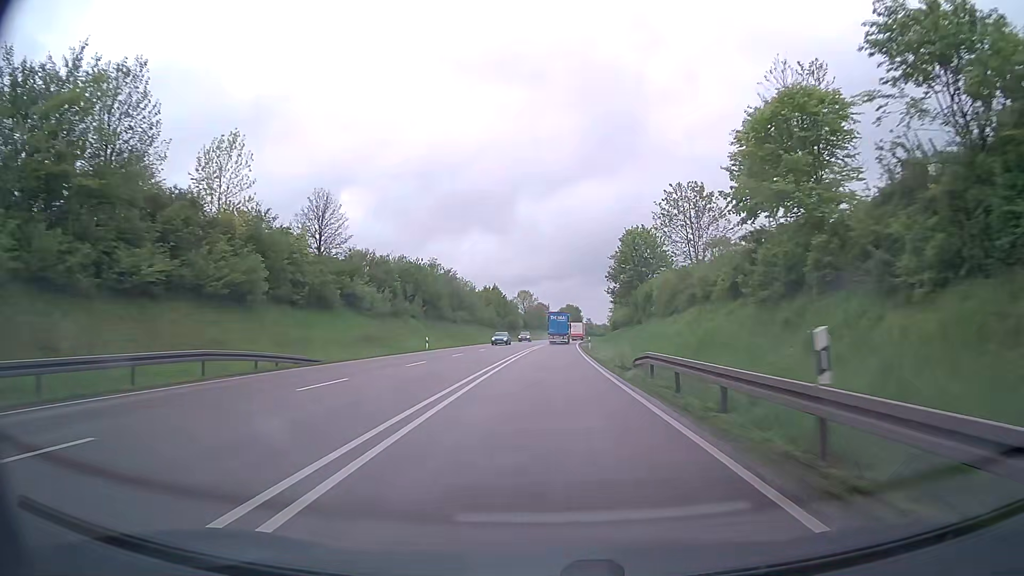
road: primary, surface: asphalt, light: Day
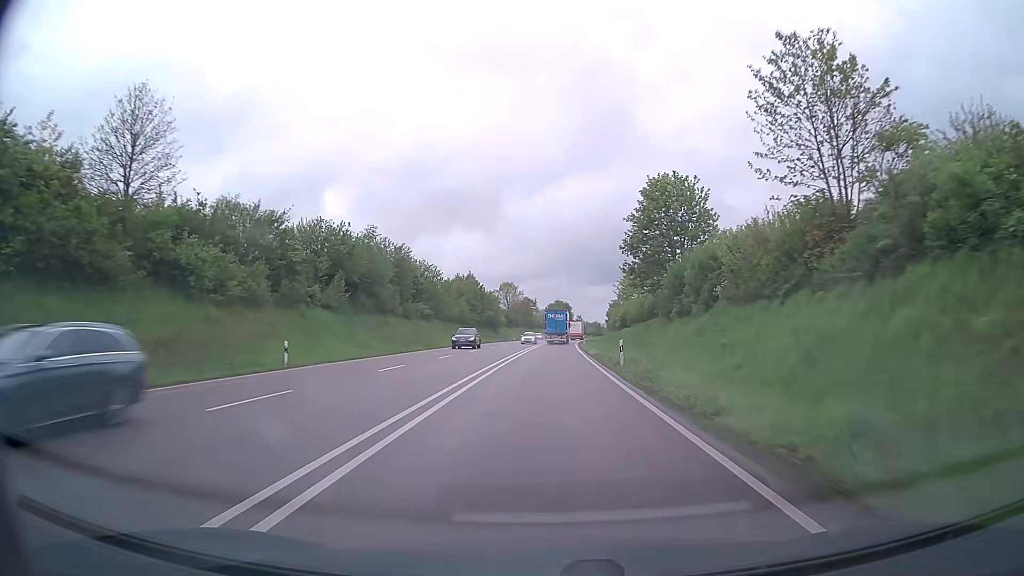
(+0.3, +28.4) m; +1°
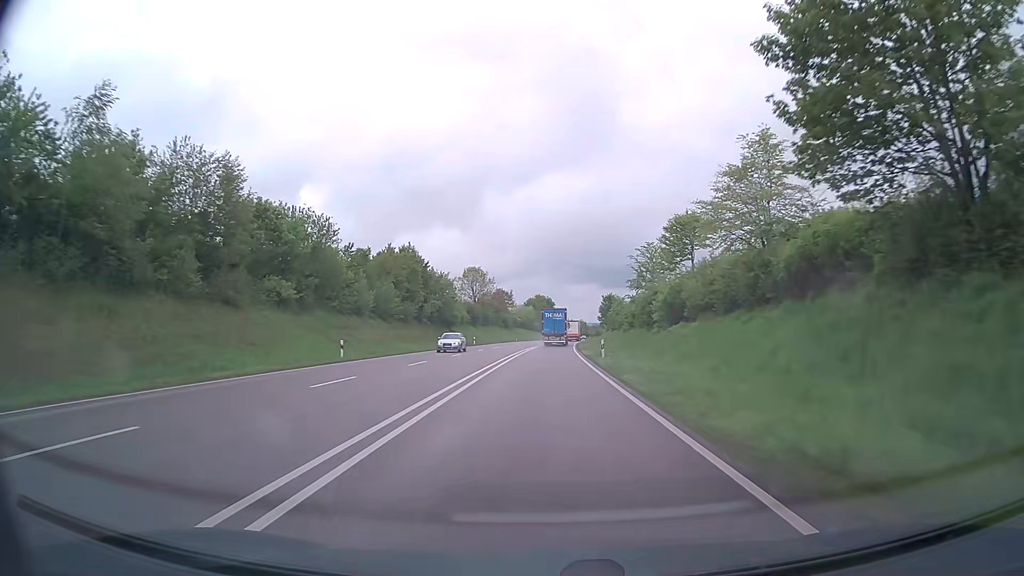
(+0.6, +42.2) m; +2°
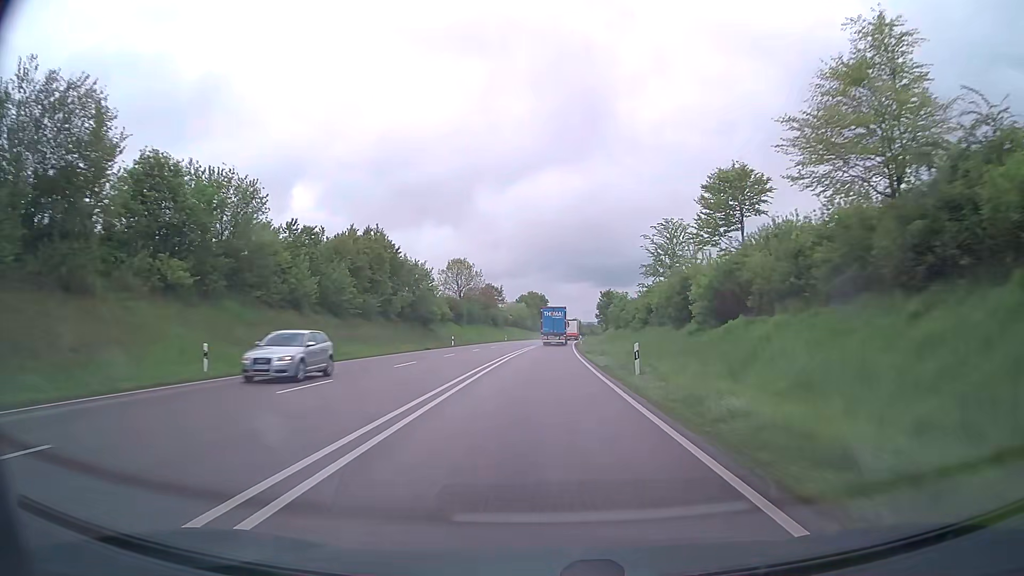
(+0.1, +14.0) m; 0°
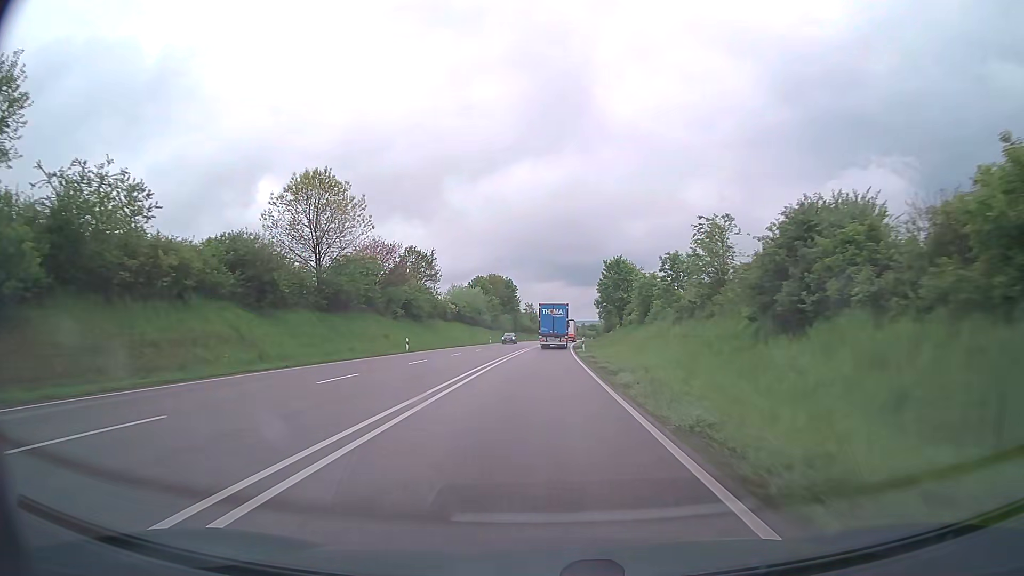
(+1.6, +68.5) m; +2°
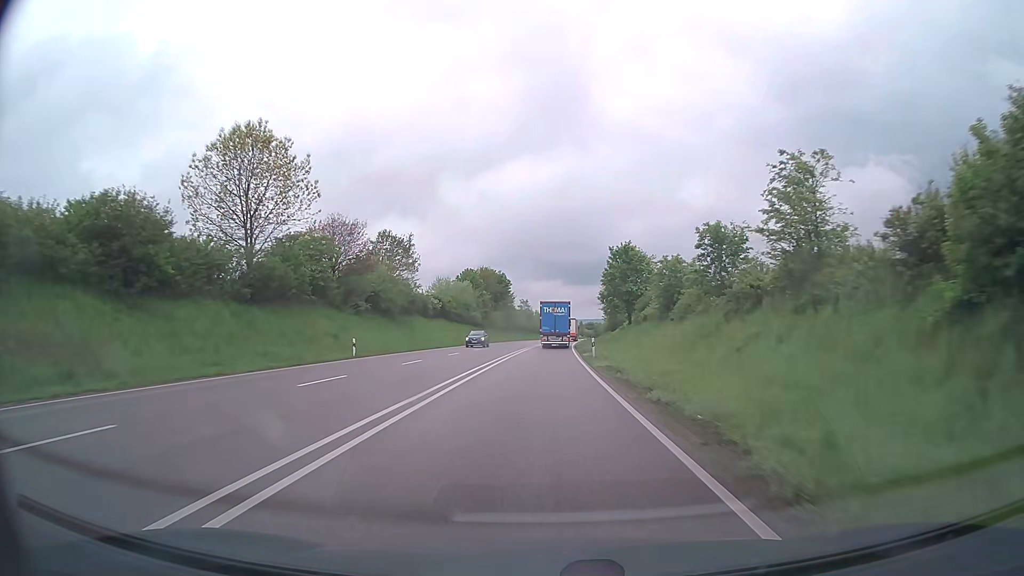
(0.0, +13.5) m; 0°
(0, +10) (0, +20) (0, +30) (0, +40) (+1, +50) (+1, +60) (+1, +70) (+2, +80) (+2, +90) (+3, +100) m
